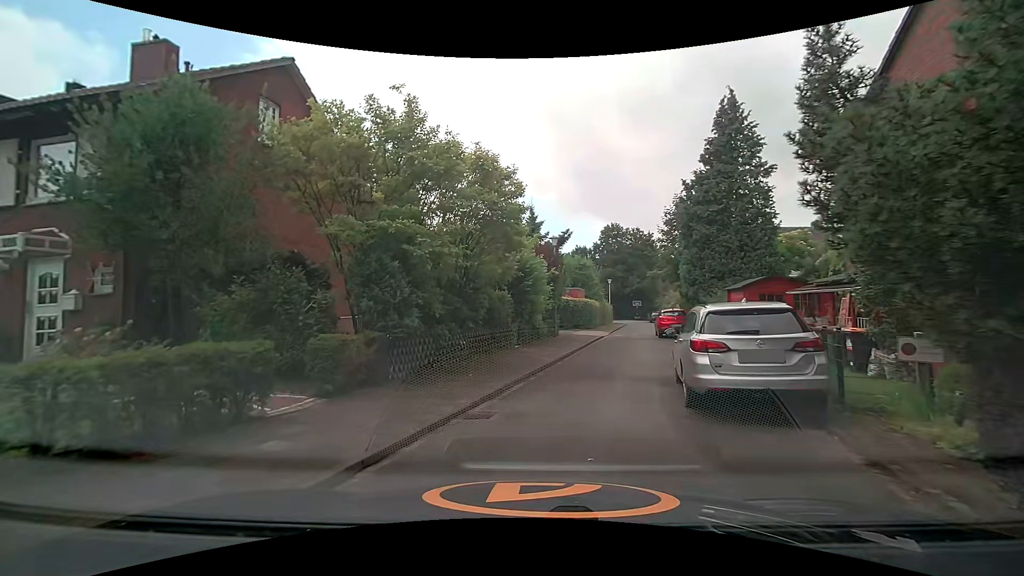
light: Day
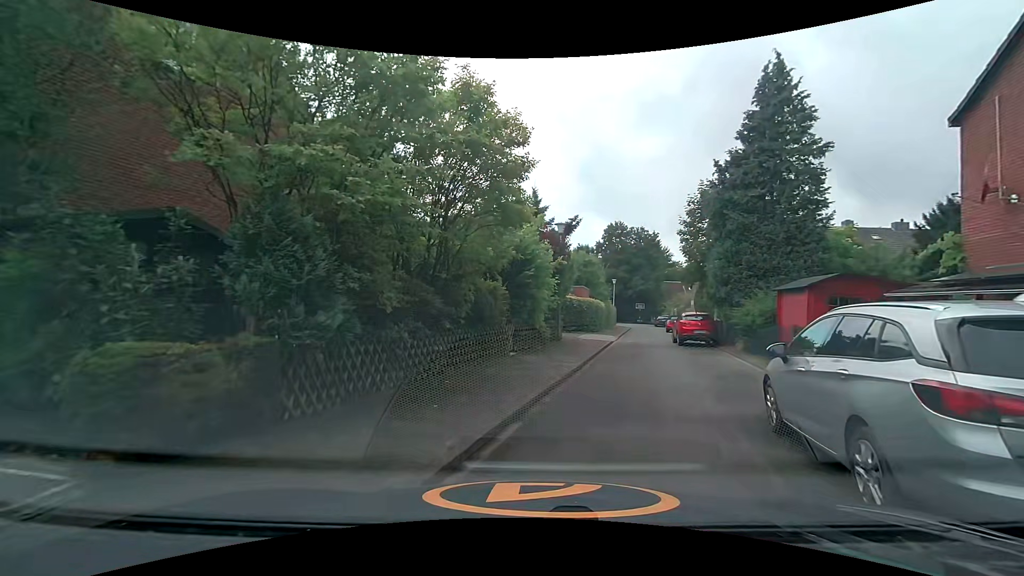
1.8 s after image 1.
(-0.1, +4.0) m; -1°
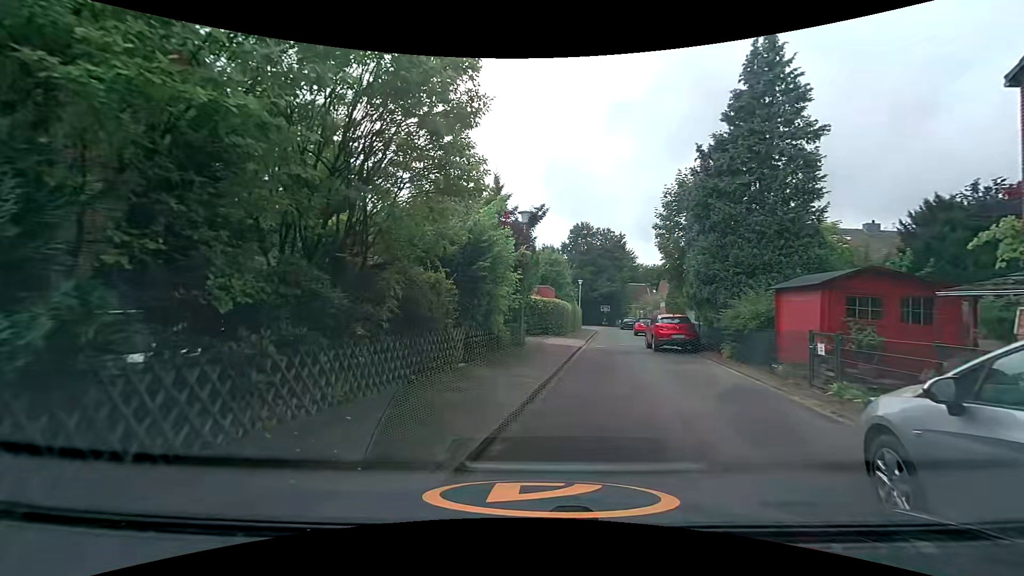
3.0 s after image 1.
(+0.1, +2.8) m; +6°
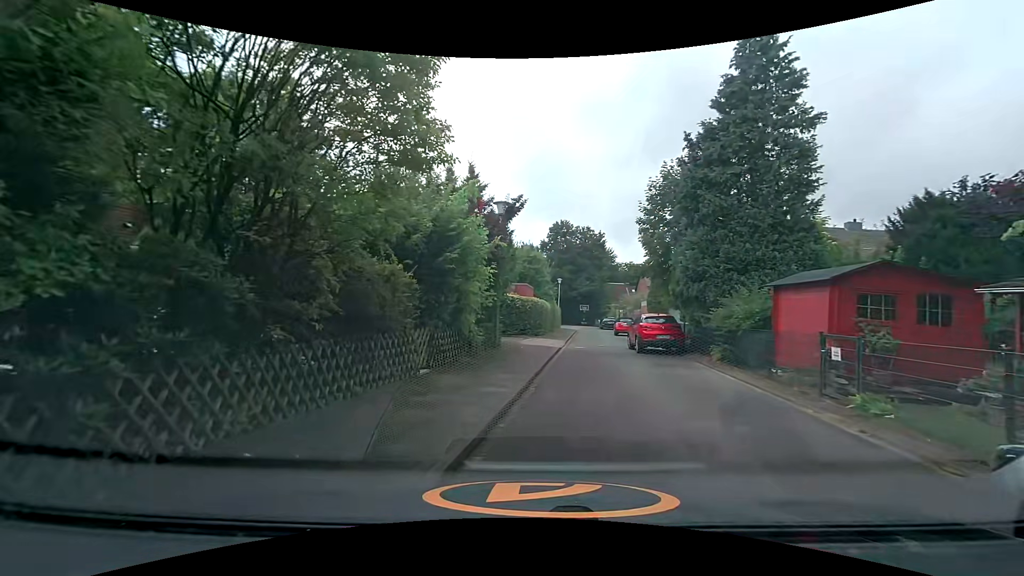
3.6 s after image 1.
(0.0, +1.4) m; +2°
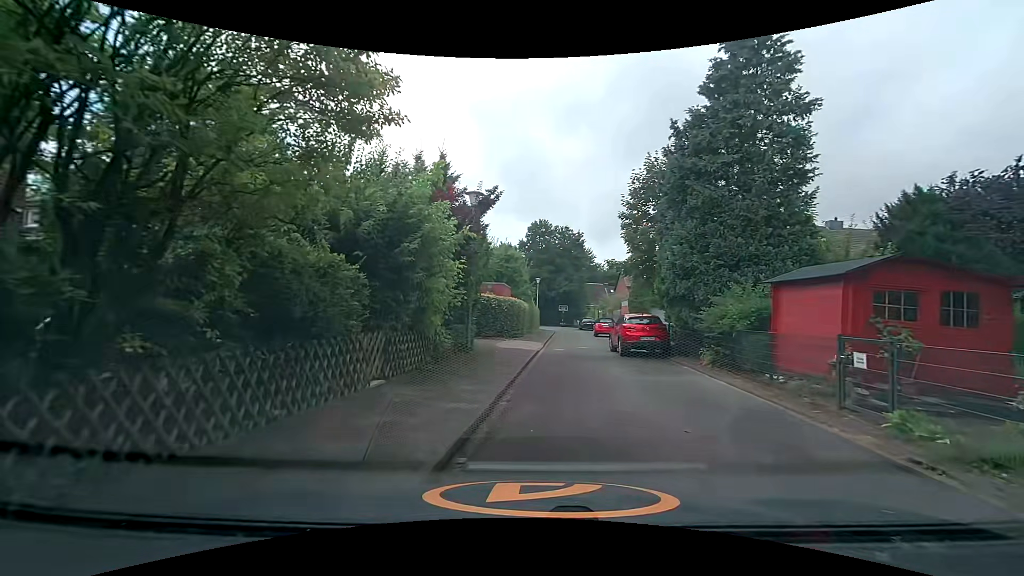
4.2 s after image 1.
(0.0, +1.4) m; +2°
